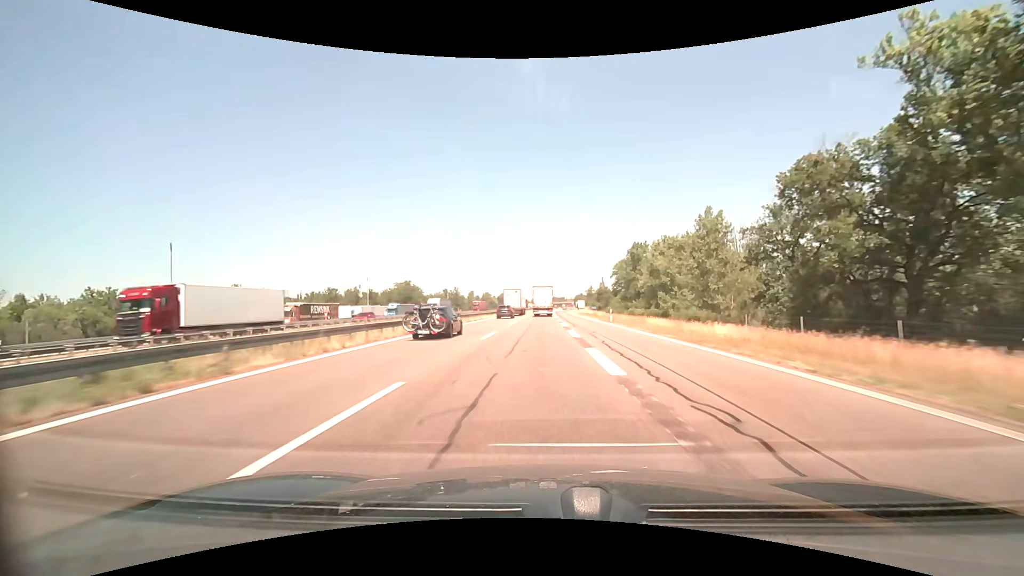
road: motorway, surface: asphalt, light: Day
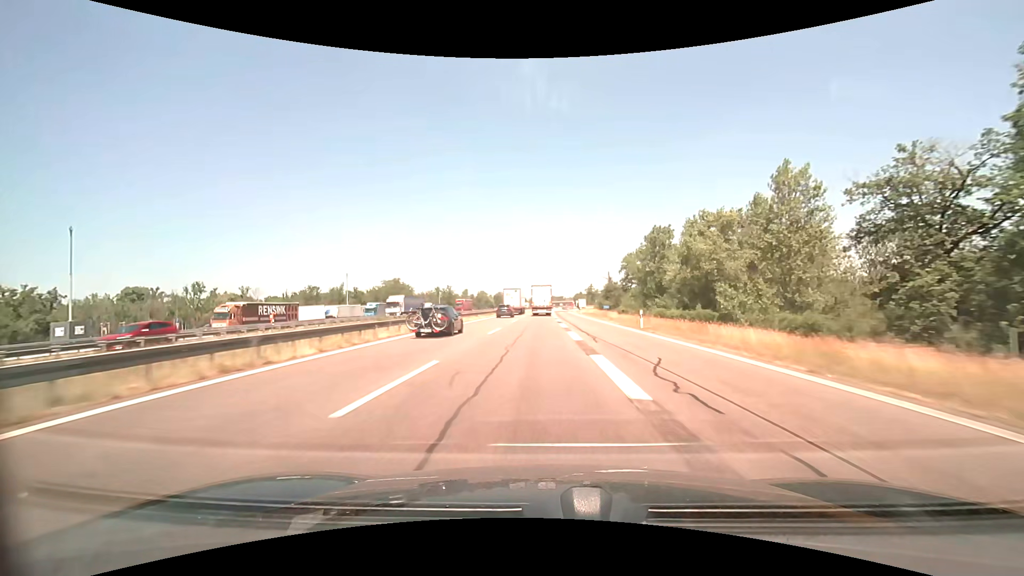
(0.0, +14.5) m; 0°
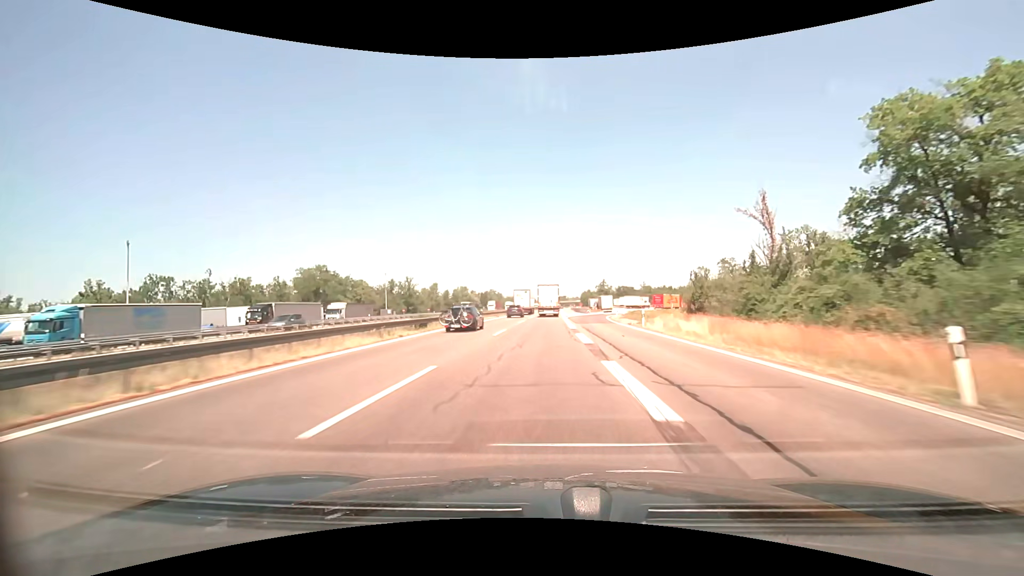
(-0.1, +72.9) m; 0°
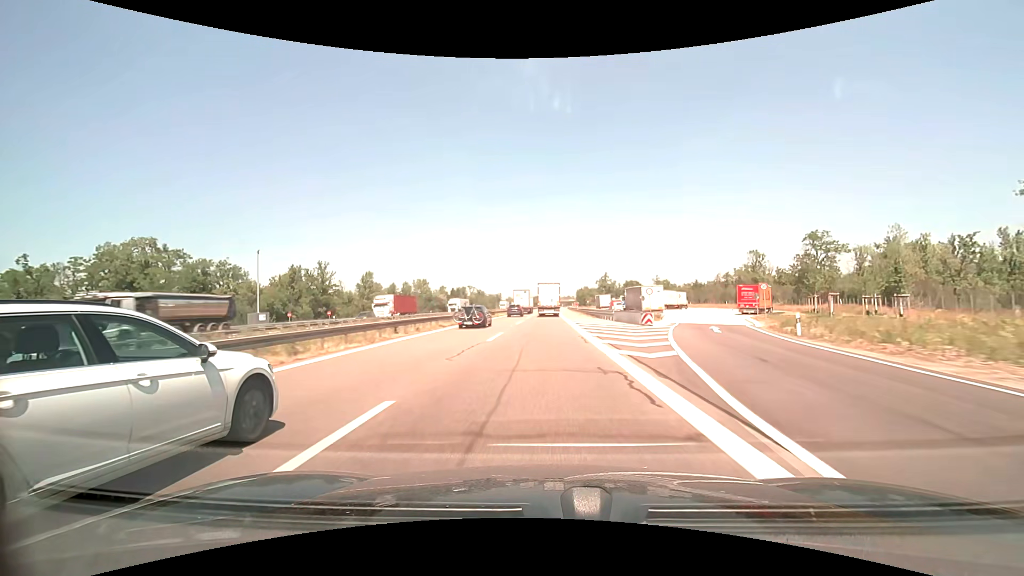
(+0.4, +58.2) m; +1°
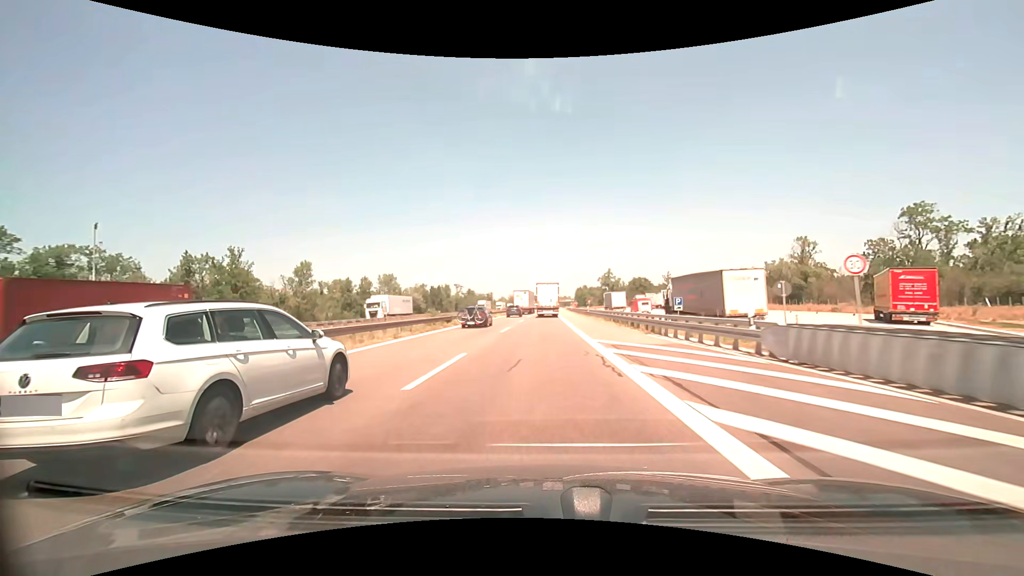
(+0.1, +28.9) m; +1°
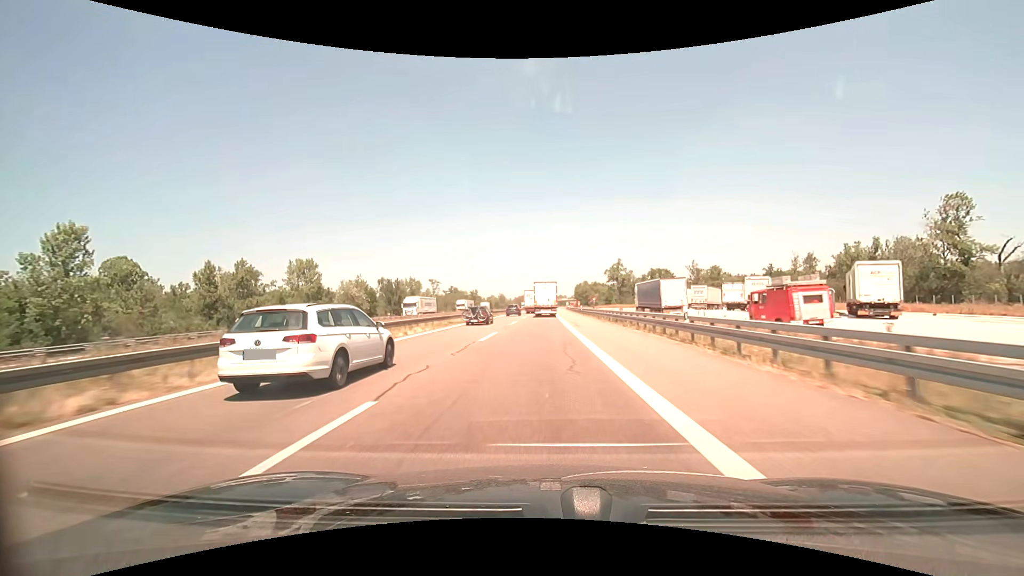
(+0.2, +43.0) m; +1°
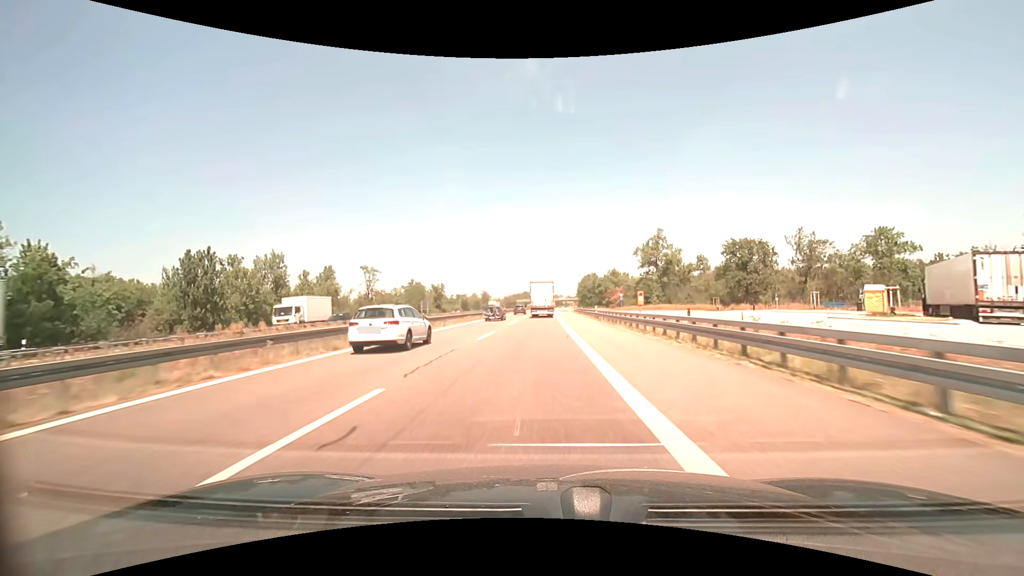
(+0.5, +70.9) m; +1°
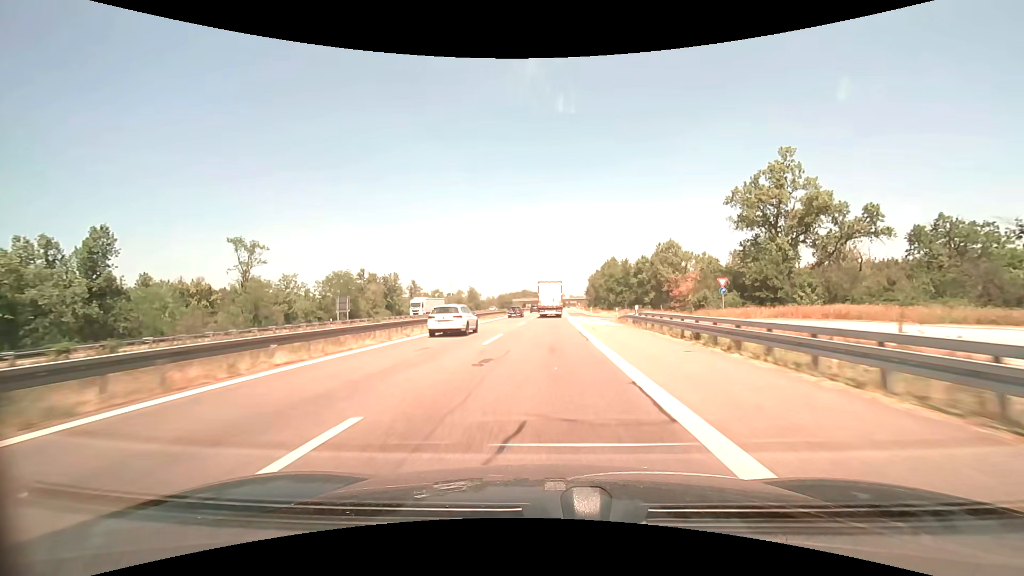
(0.0, +56.5) m; 0°
(0, +10) (0, +20) (0, +30) (0, +40) (+1, +50) (+1, +60) (+1, +70) (+2, +80) (+2, +90) (+2, +100) m
